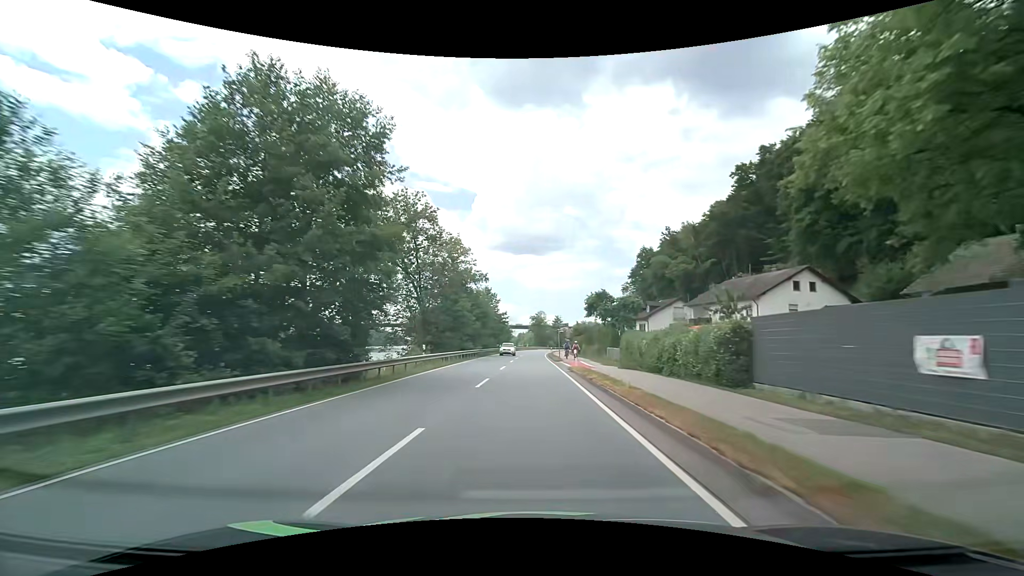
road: primary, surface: asphalt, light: Day
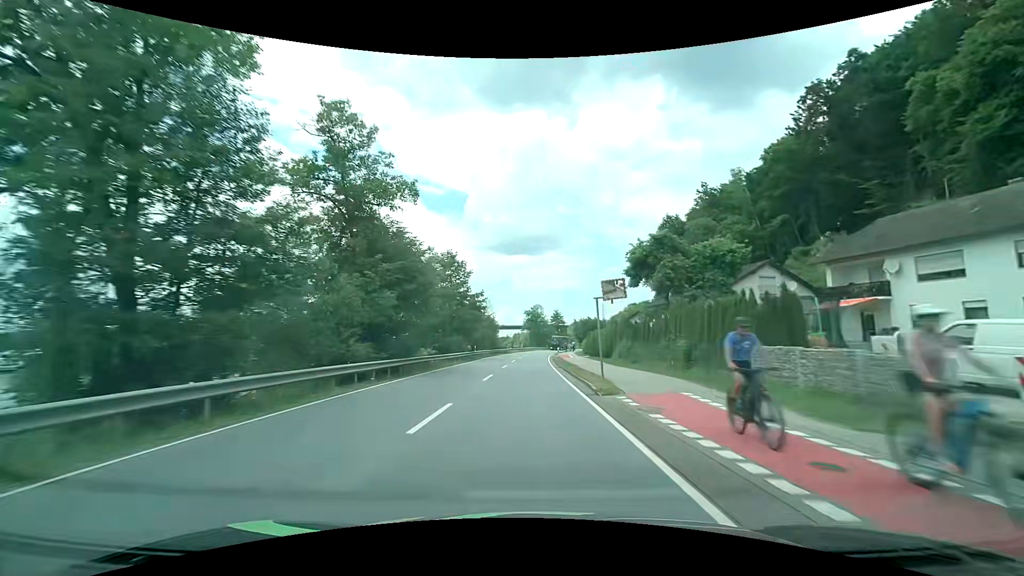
(+0.3, +32.3) m; +1°
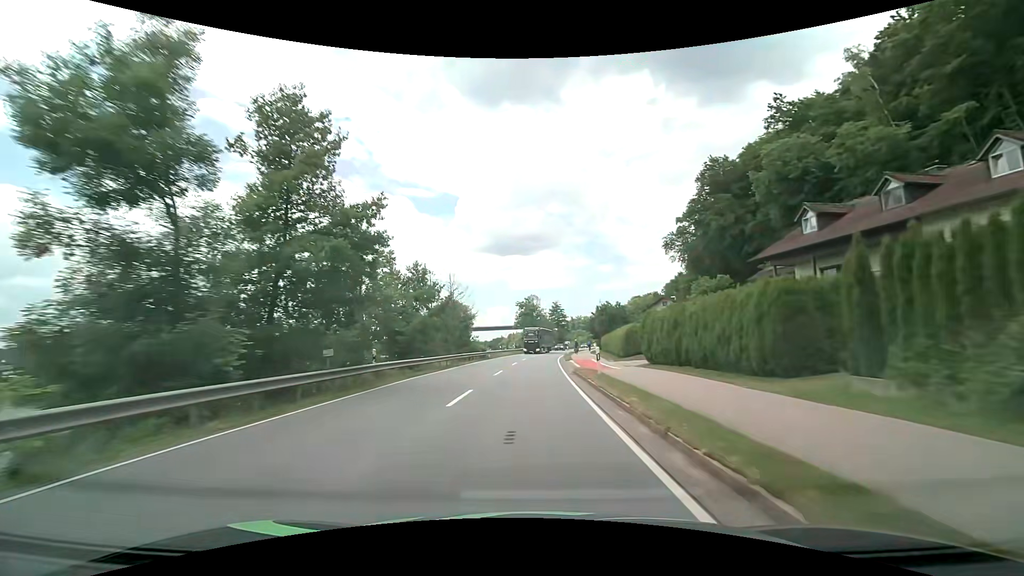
(+0.1, +32.3) m; +1°
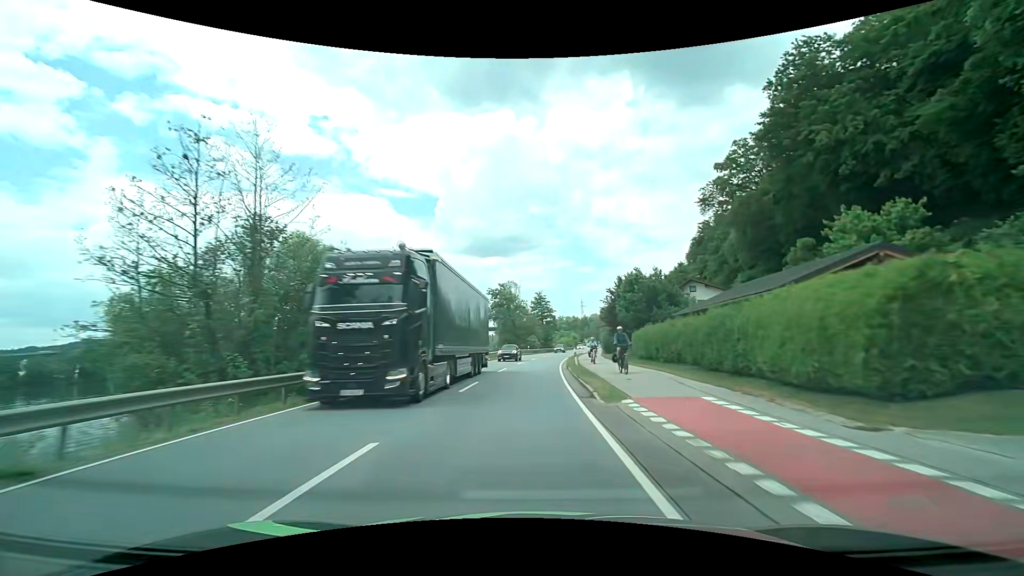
(+0.4, +32.3) m; +2°
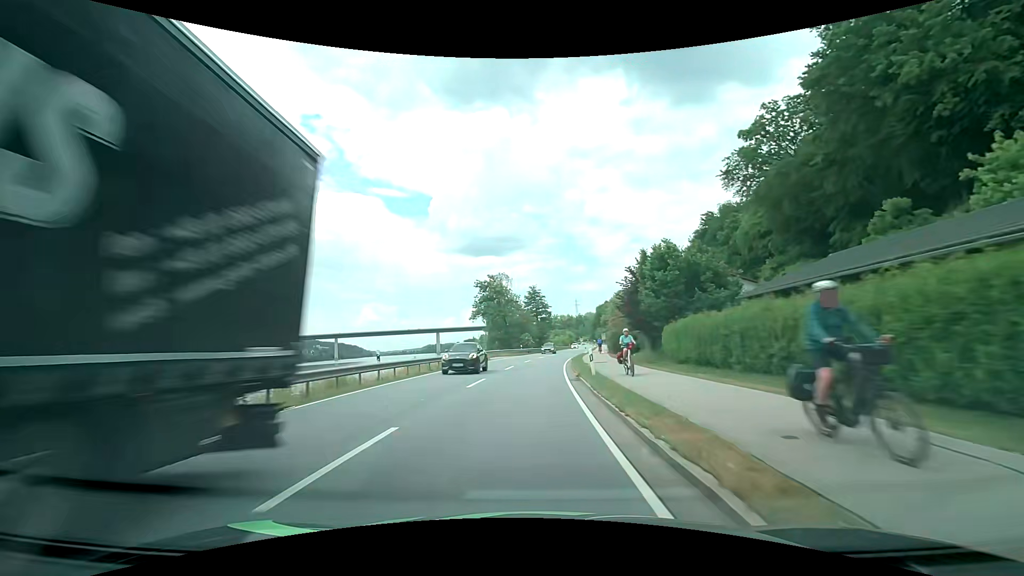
(+0.1, +10.8) m; +1°
